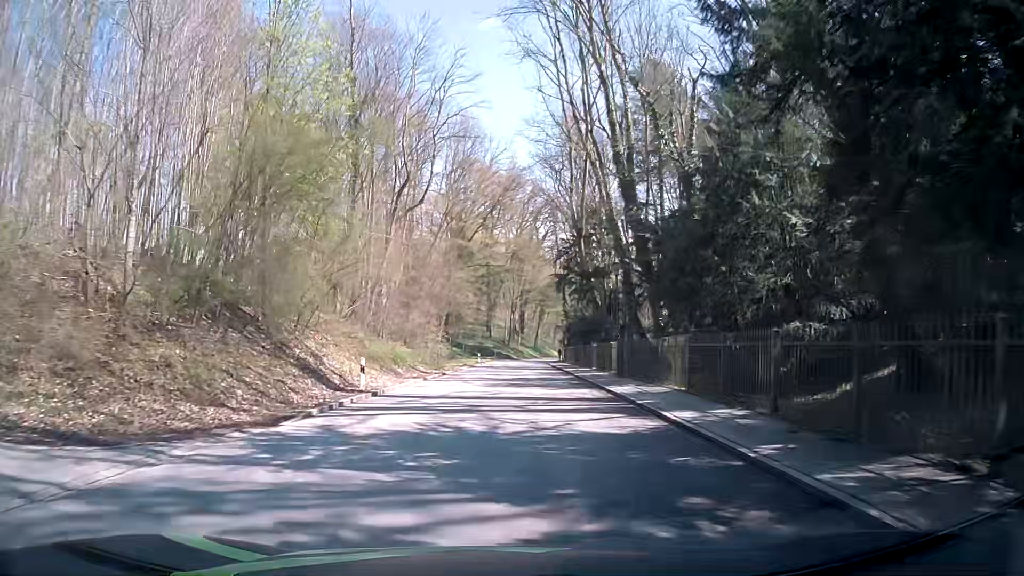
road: tertiary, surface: asphalt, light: Day
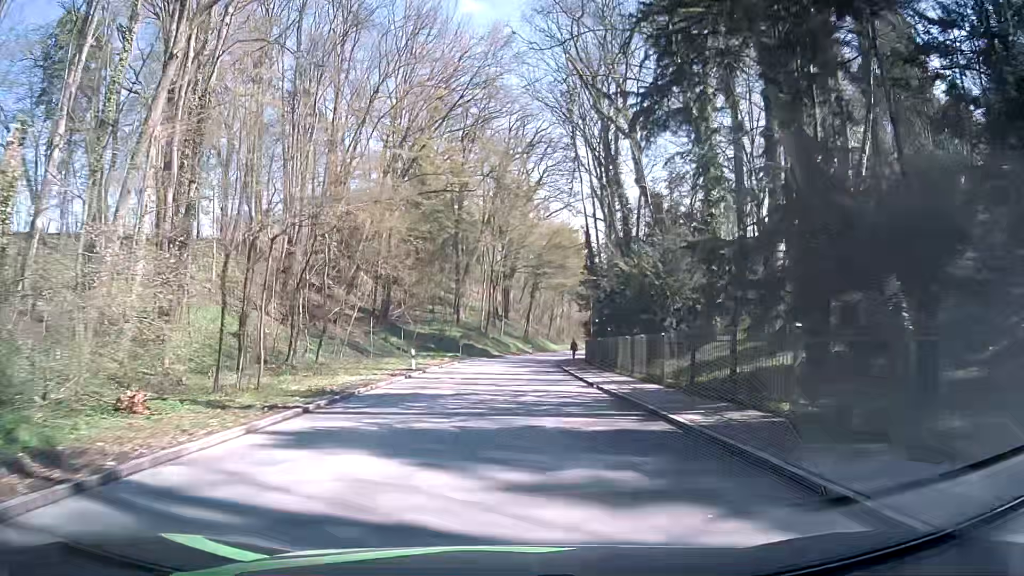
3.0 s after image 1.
(+0.5, +38.6) m; +2°
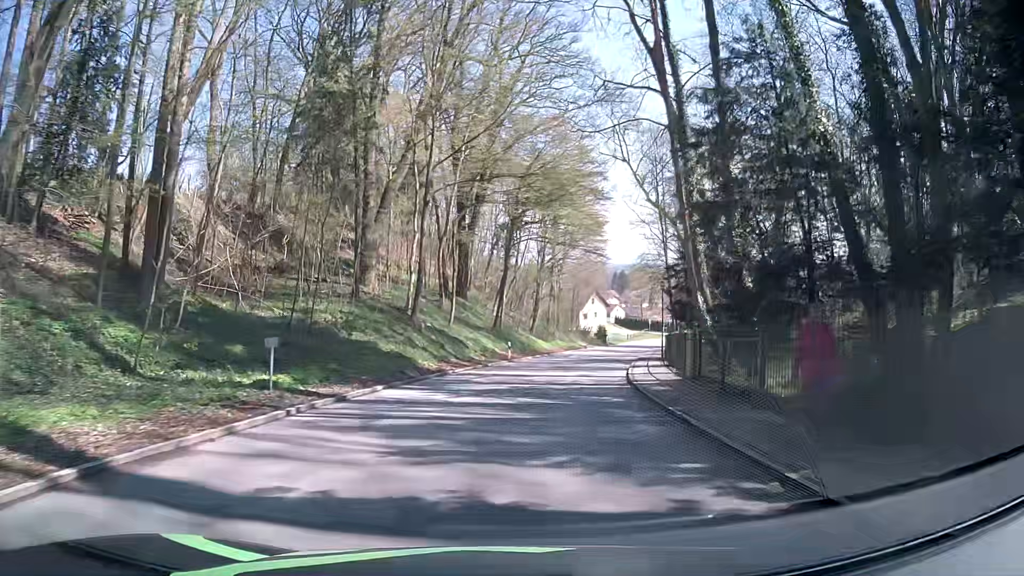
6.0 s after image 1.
(-0.3, +38.7) m; +2°
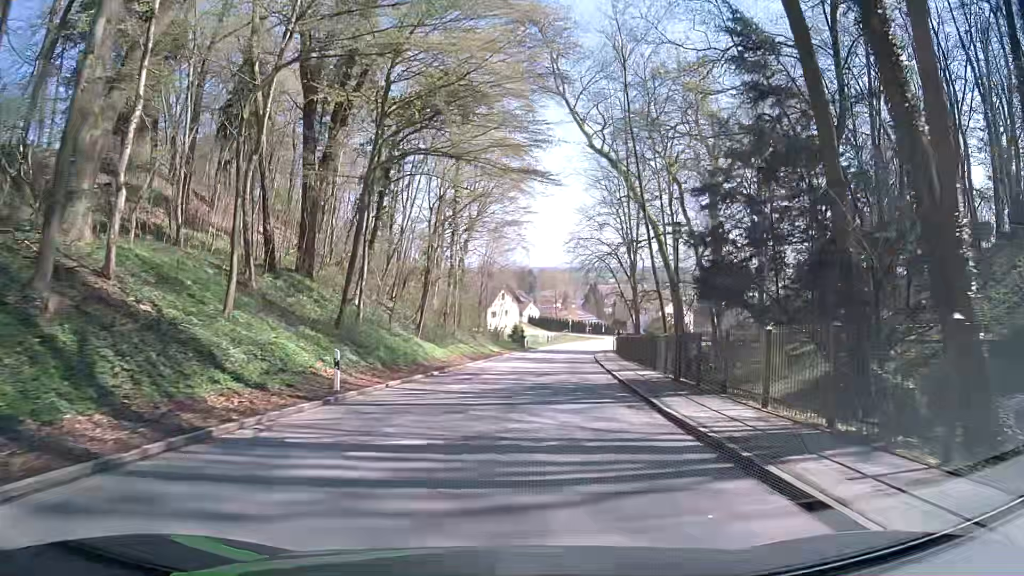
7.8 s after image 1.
(+1.7, +22.6) m; +9°
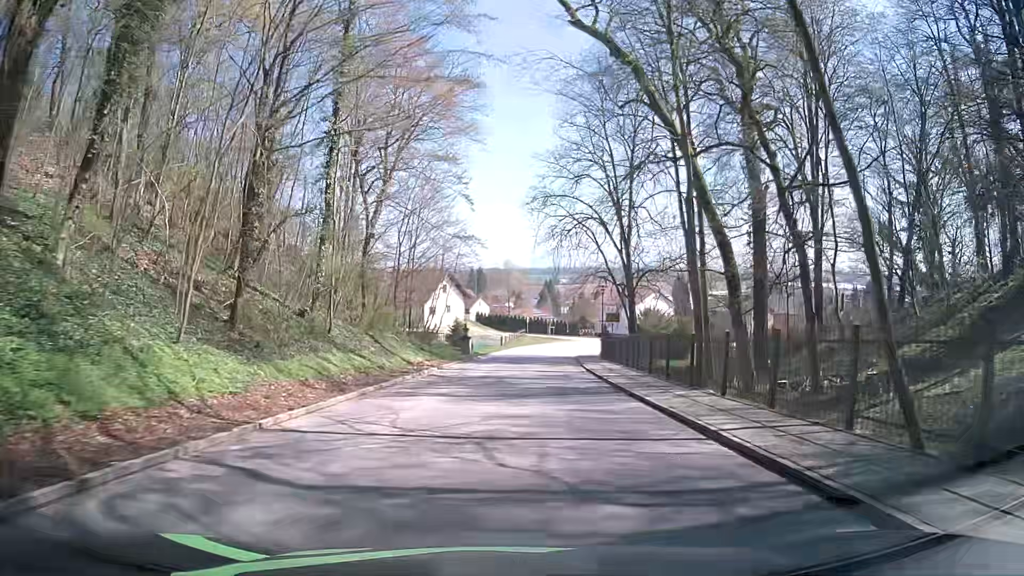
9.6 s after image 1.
(+1.1, +22.3) m; +3°
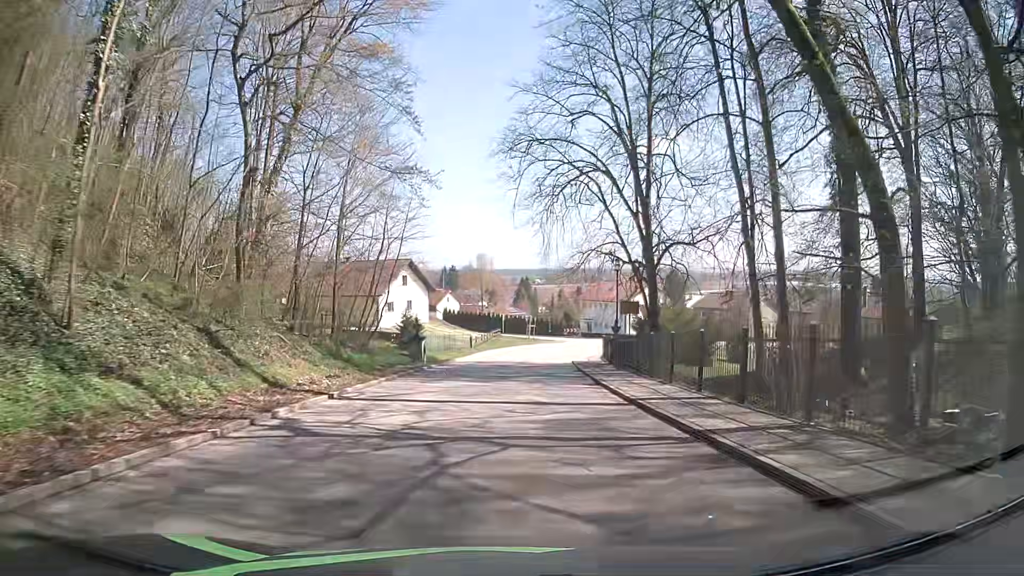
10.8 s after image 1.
(+0.5, +14.8) m; +2°
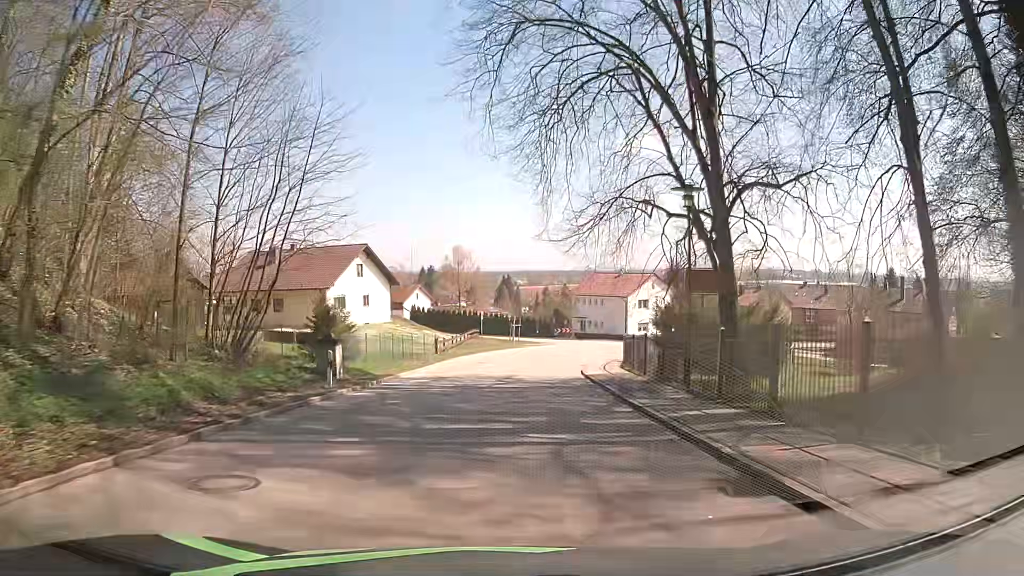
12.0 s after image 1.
(+0.5, +14.5) m; +3°
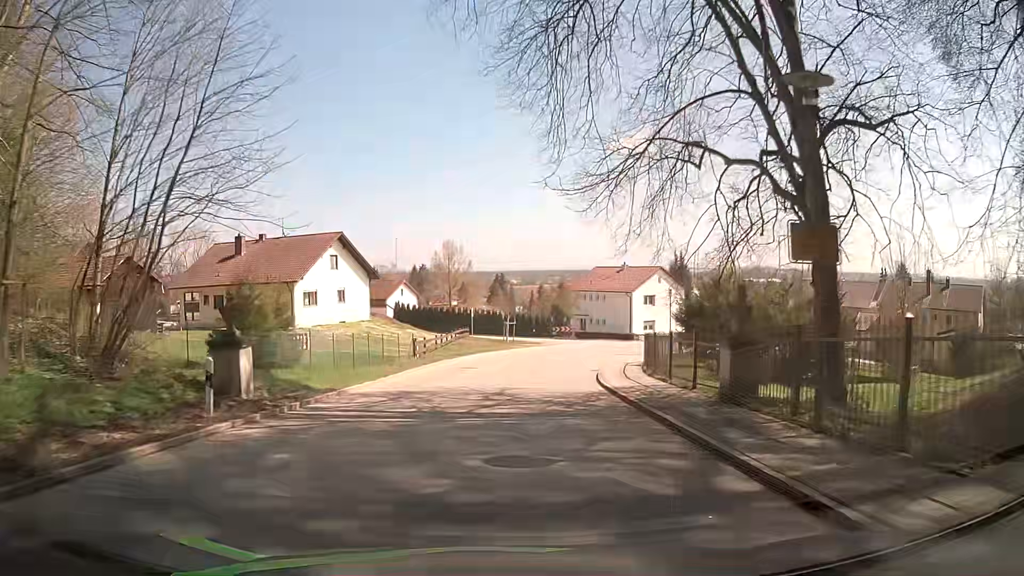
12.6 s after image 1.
(0.0, +7.1) m; 0°
(0, +10) (0, +20) (+2, +30) (+4, +40) (+7, +49) (+12, +58) (+19, +65) (+26, +71) (+35, +77) (+44, +81) m
